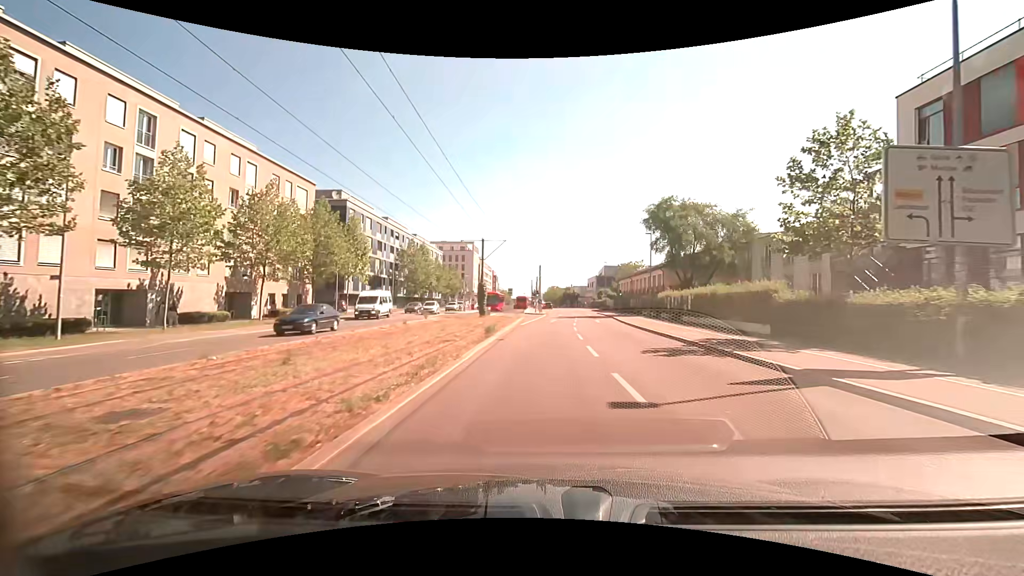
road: secondary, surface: asphalt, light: Day
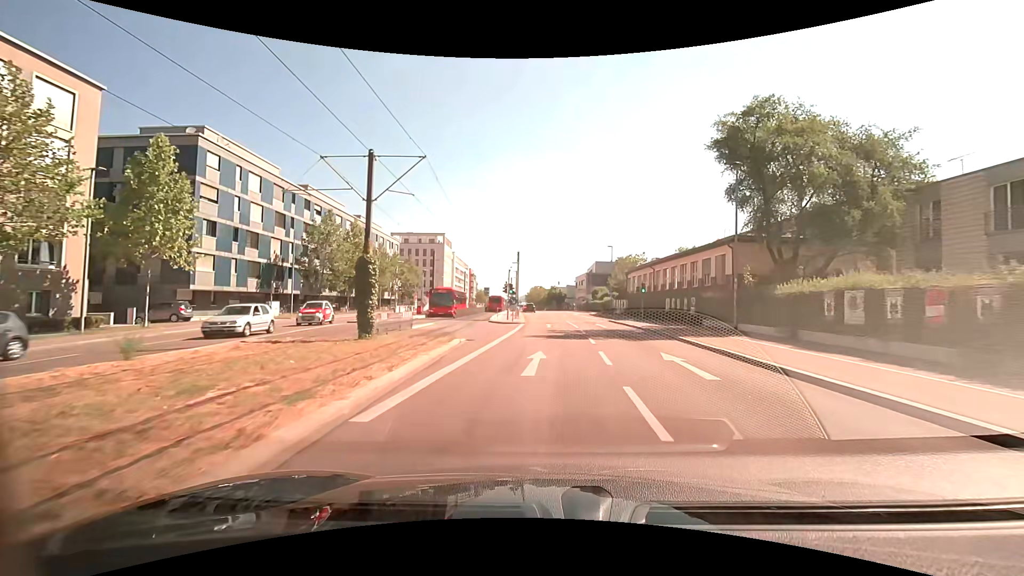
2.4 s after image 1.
(+0.7, +25.8) m; +2°
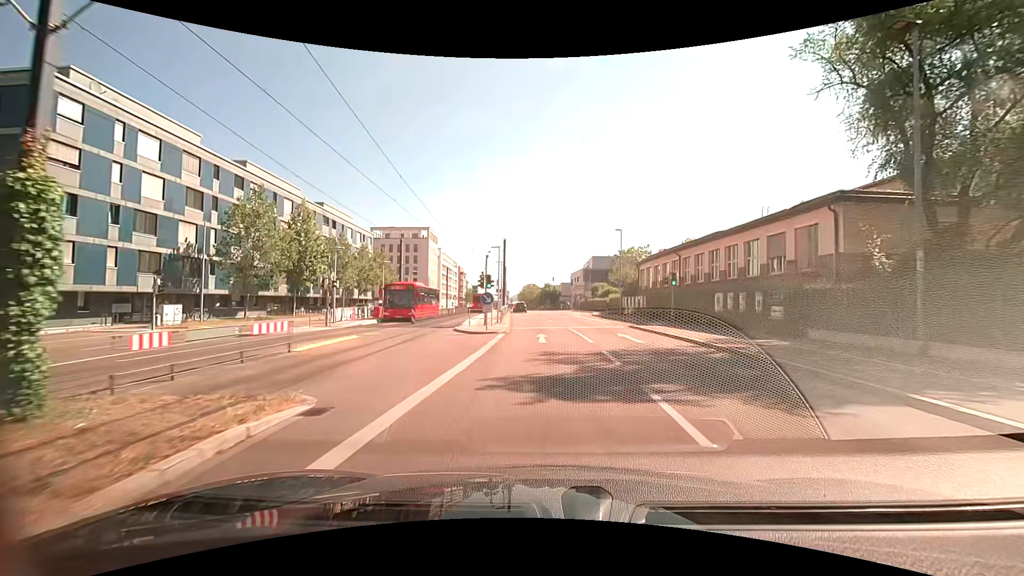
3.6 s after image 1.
(+0.1, +12.1) m; +1°
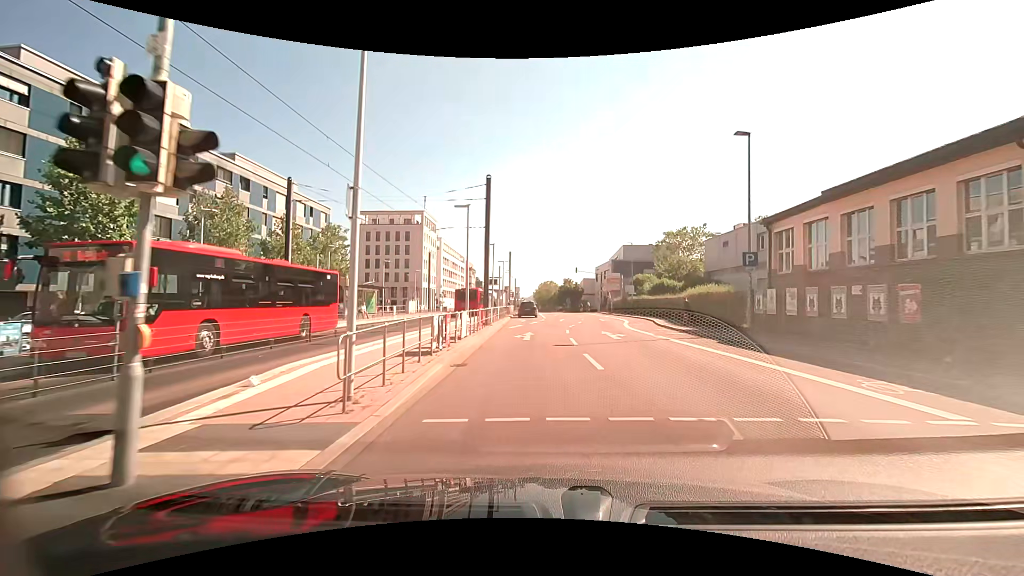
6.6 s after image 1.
(-0.1, +26.6) m; -2°
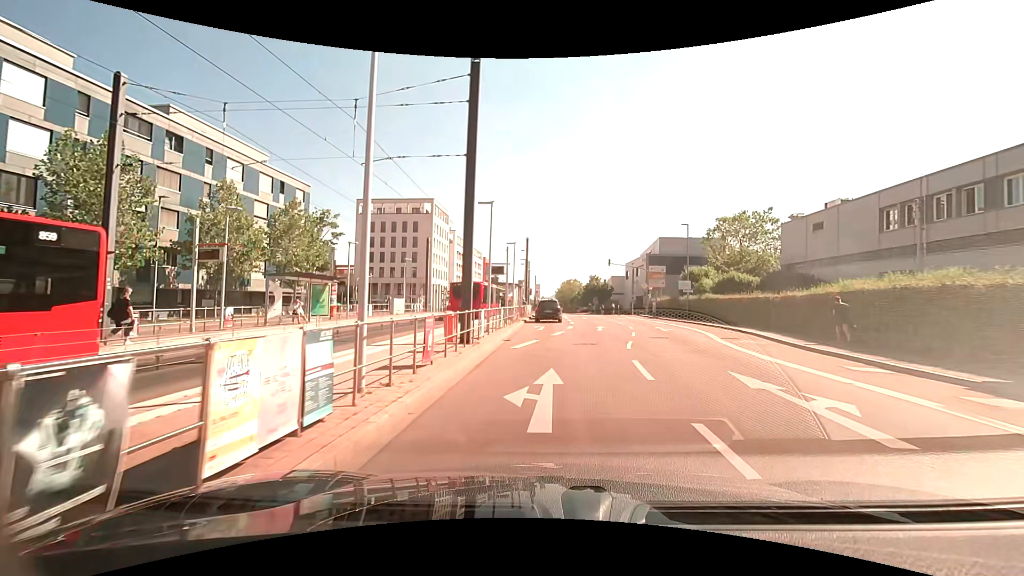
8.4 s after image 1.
(-0.3, +13.3) m; -2°
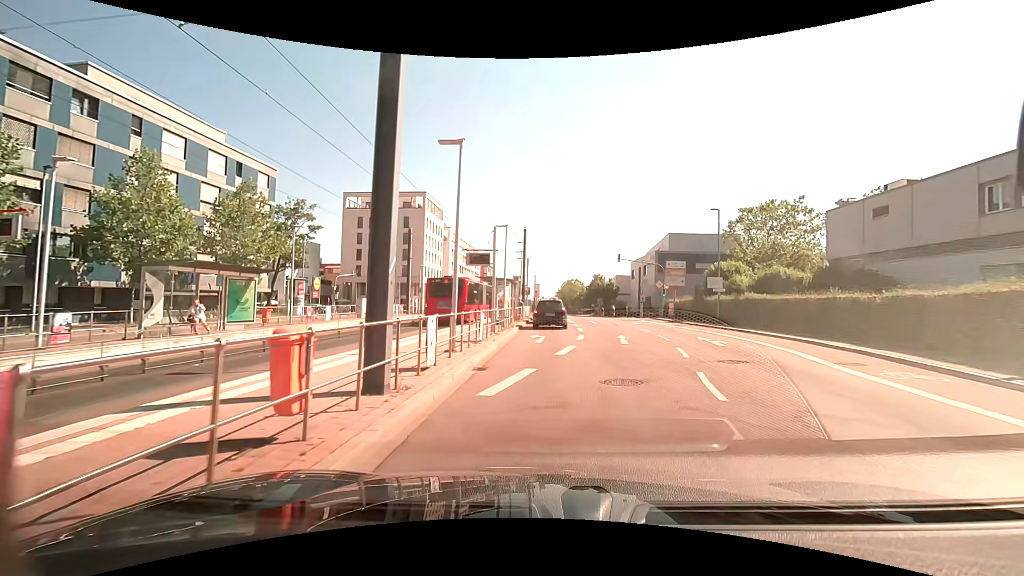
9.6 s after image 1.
(-0.1, +7.5) m; 0°
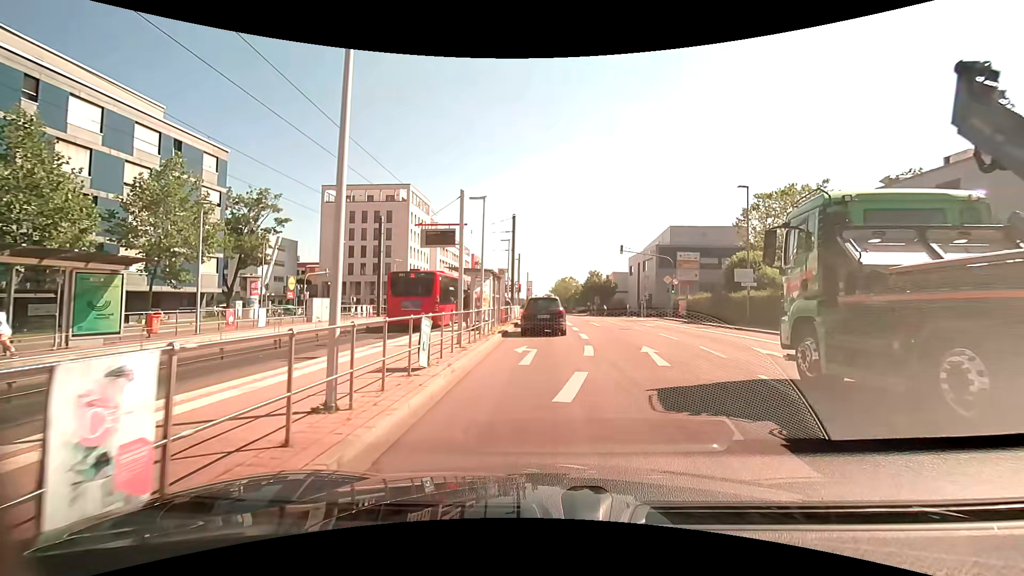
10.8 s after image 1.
(0.0, +6.4) m; 0°
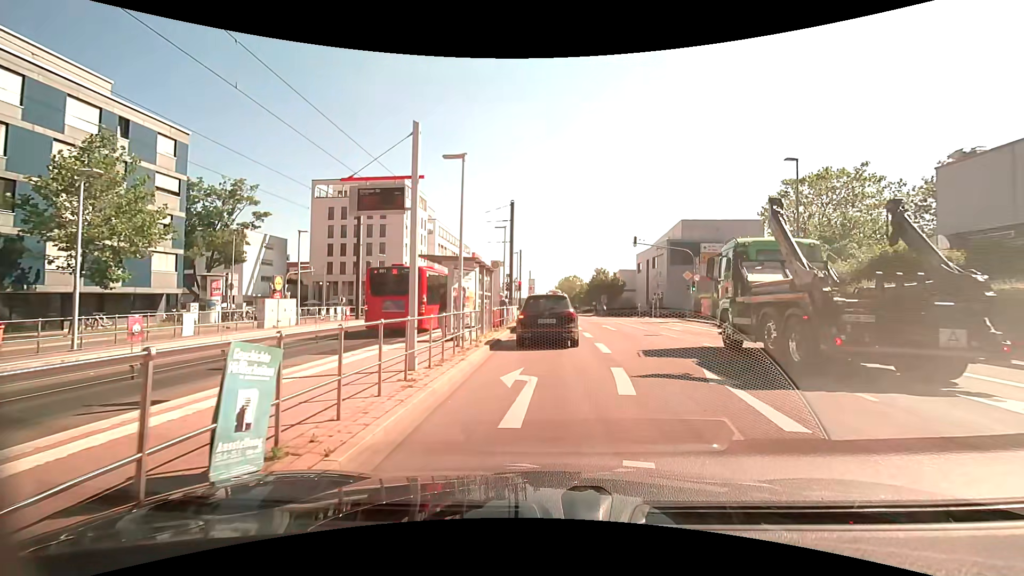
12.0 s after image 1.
(0.0, +5.2) m; -1°
